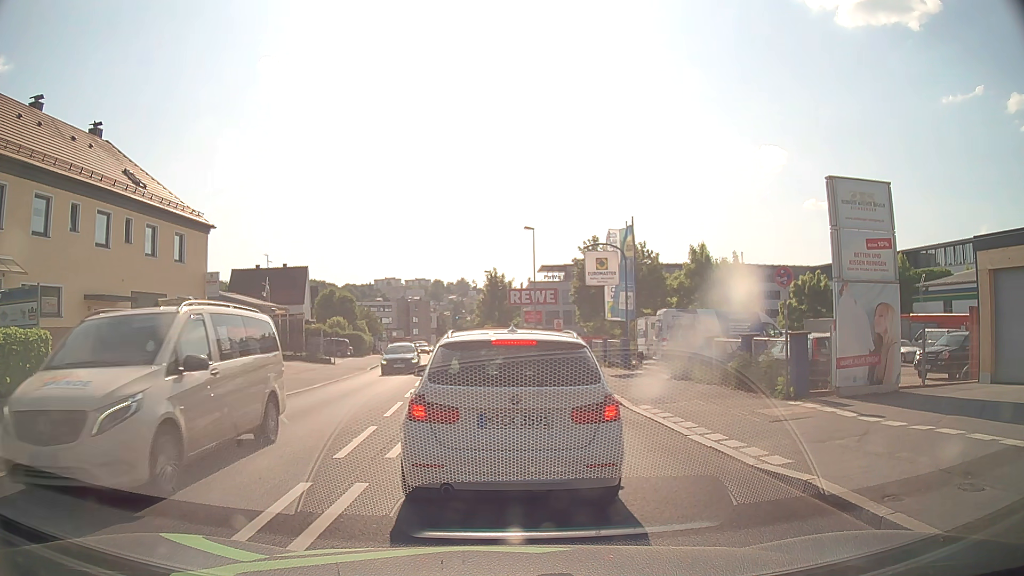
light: Day
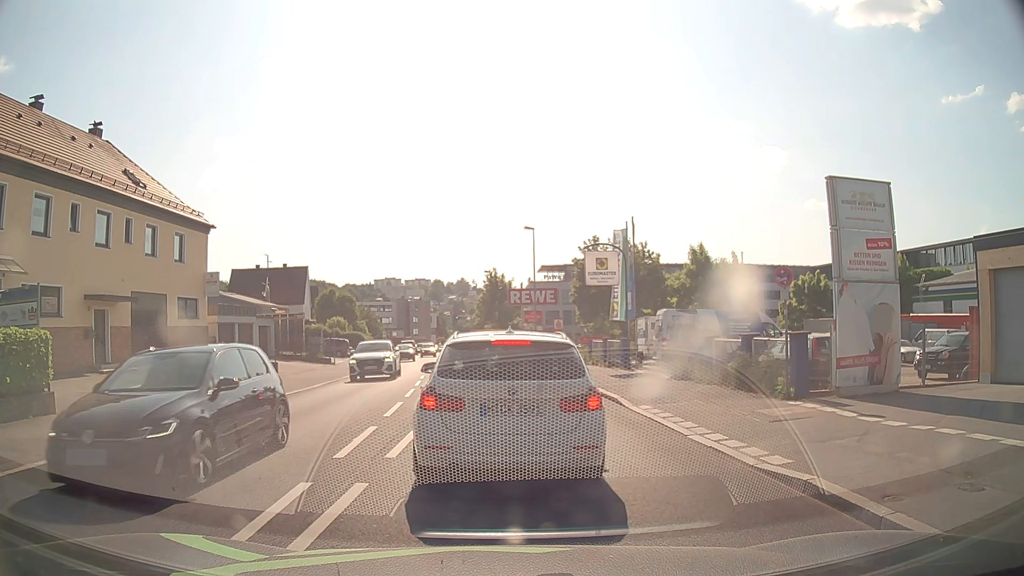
(0.0, 0.0) m; 0°
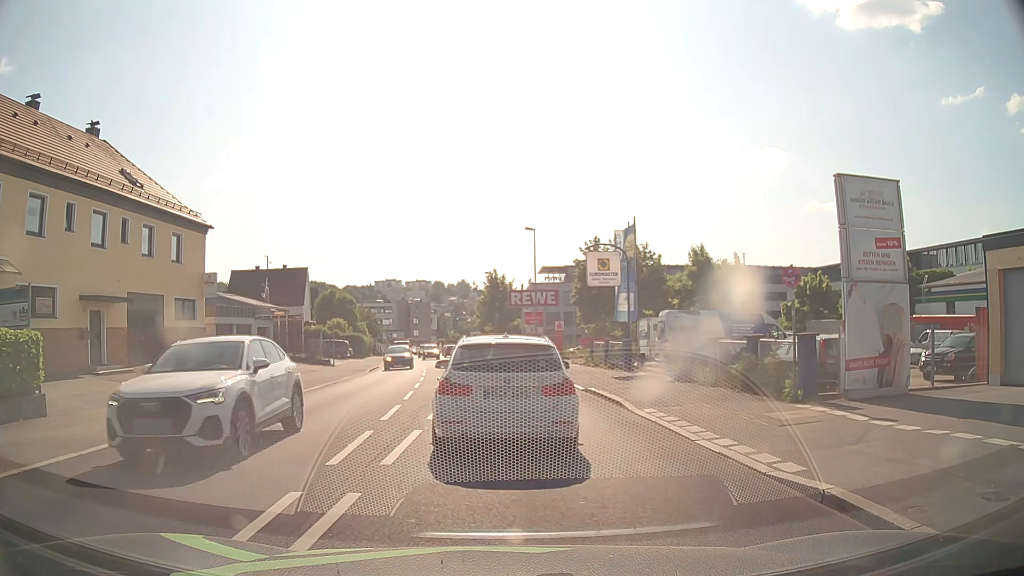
(0.0, +0.4) m; 0°
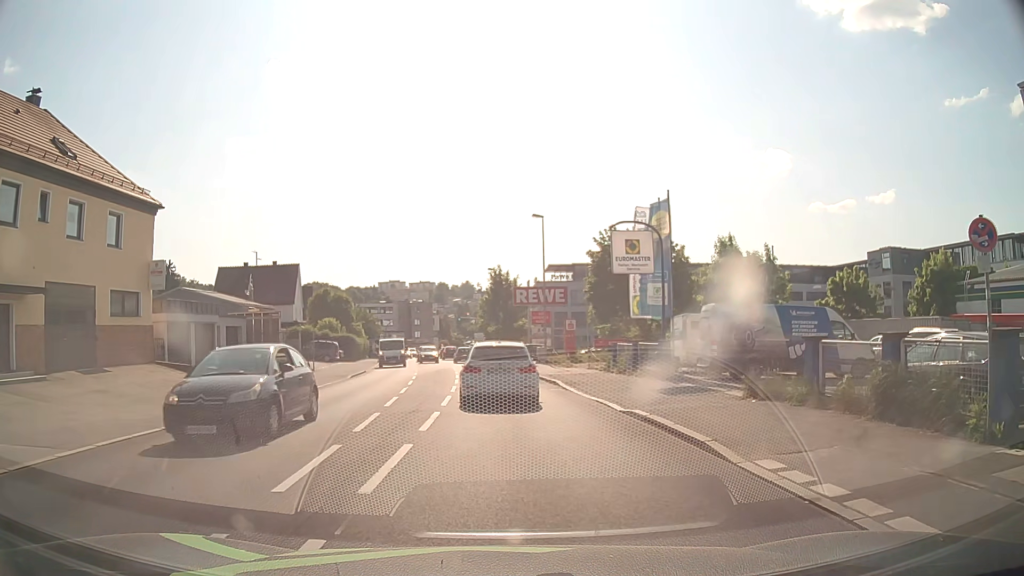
(0.0, +6.3) m; +1°
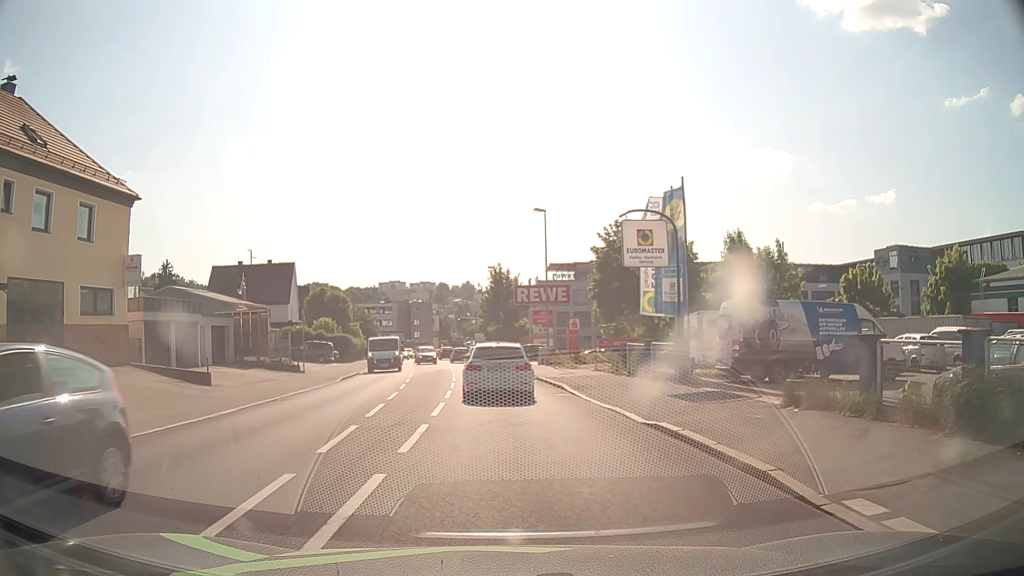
(0.0, +2.2) m; -1°
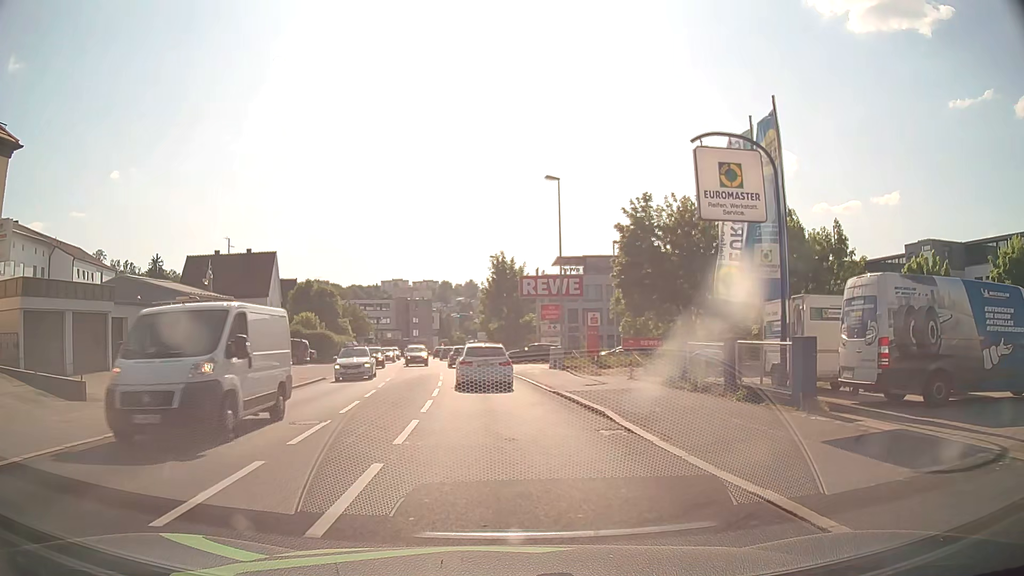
(0.0, +8.7) m; 0°
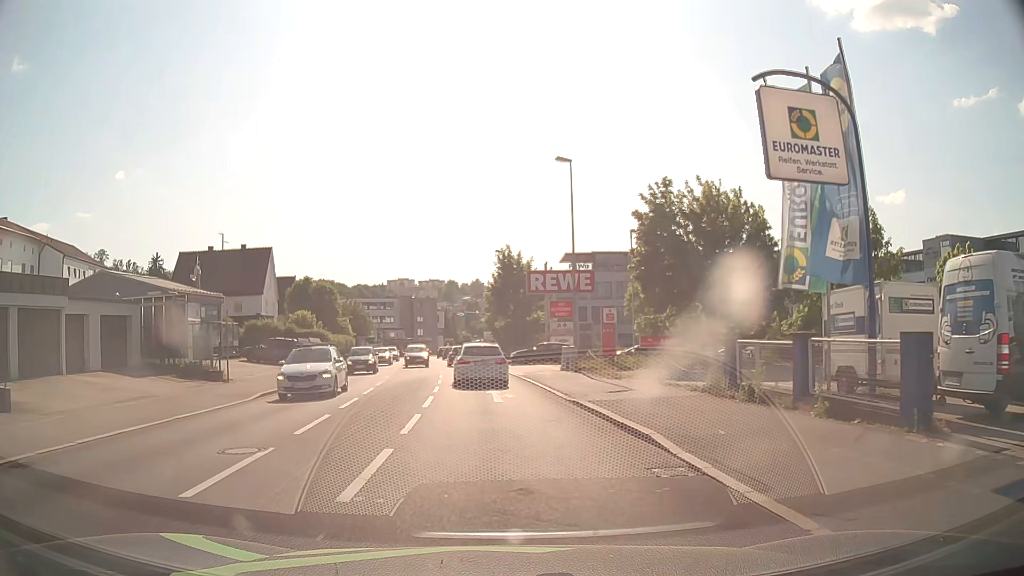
(0.0, +3.6) m; -1°
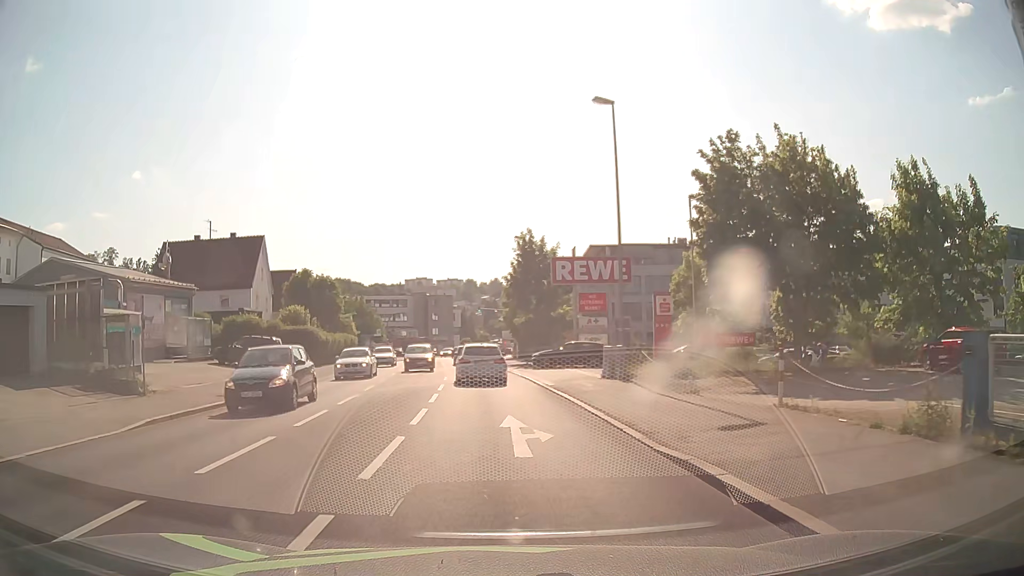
(-0.1, +8.2) m; -1°
(0, +10) (-1, +20) (-1, +30) (-2, +40) (-3, +50) (-4, +60) (-5, +70) (-5, +80) (-5, +90) (-4, +100) m
